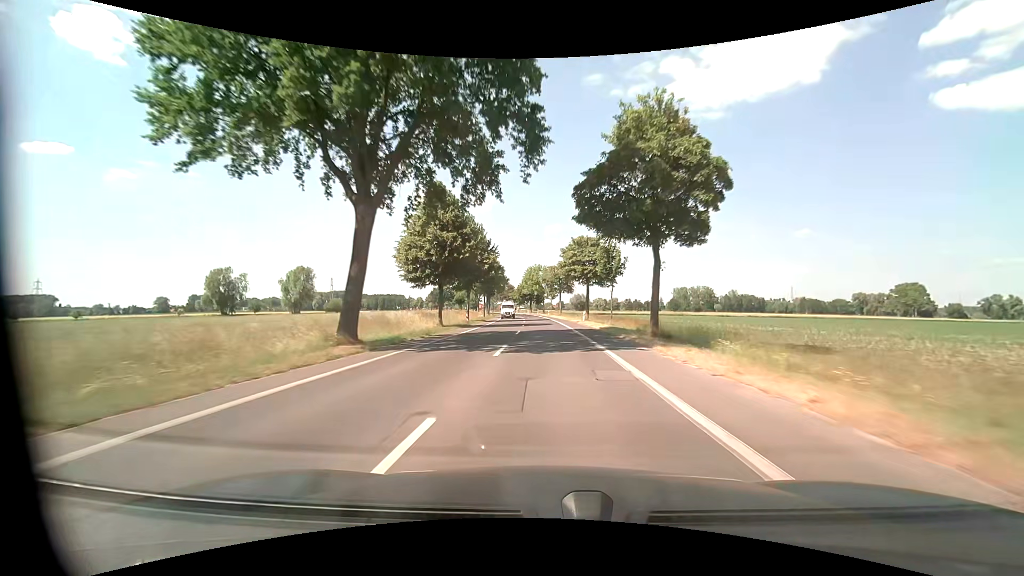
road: tertiary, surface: asphalt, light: Day
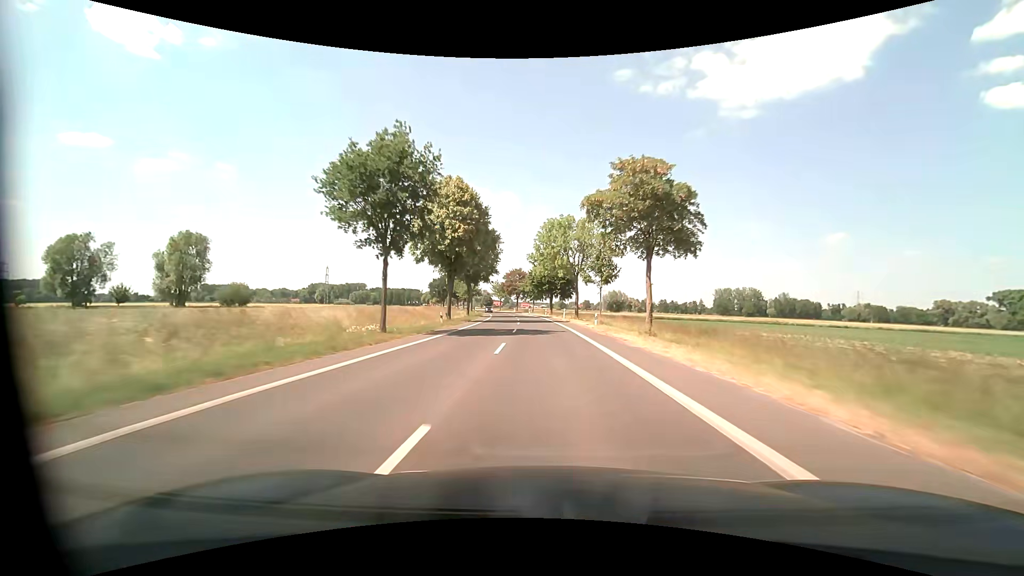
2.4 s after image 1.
(-1.4, +62.8) m; -2°
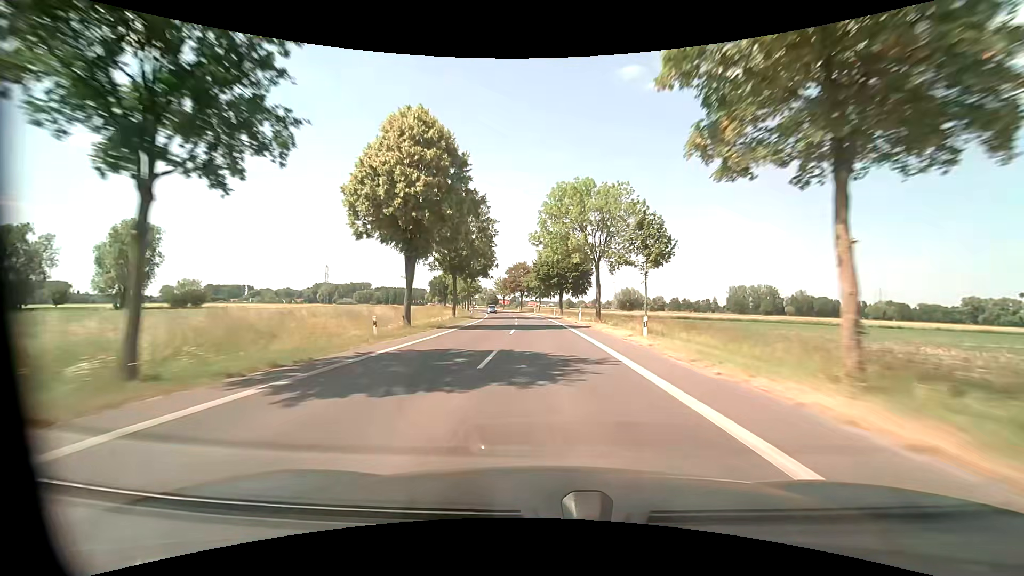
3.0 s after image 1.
(-0.2, +16.0) m; -1°
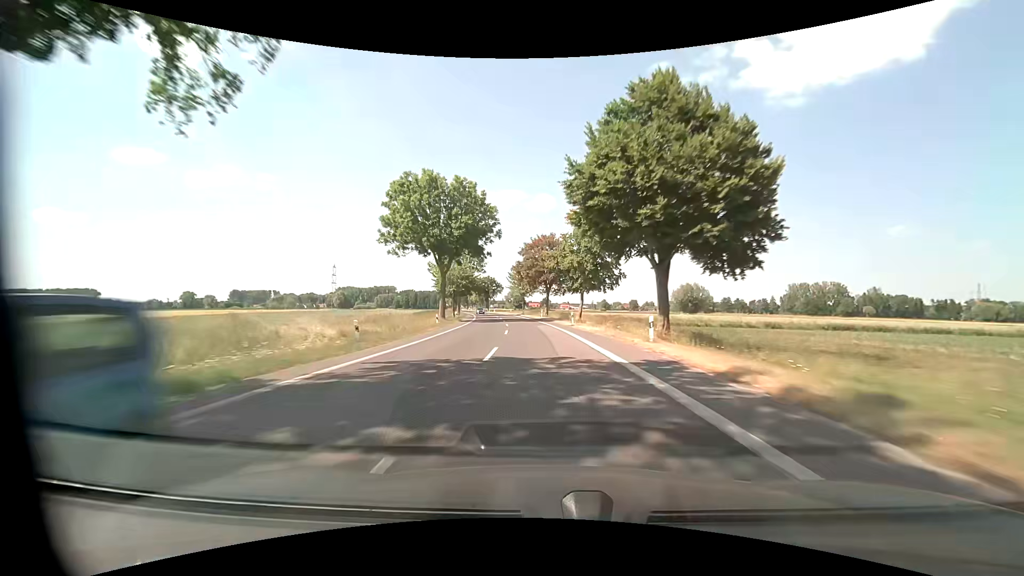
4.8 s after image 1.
(-1.4, +48.5) m; -3°
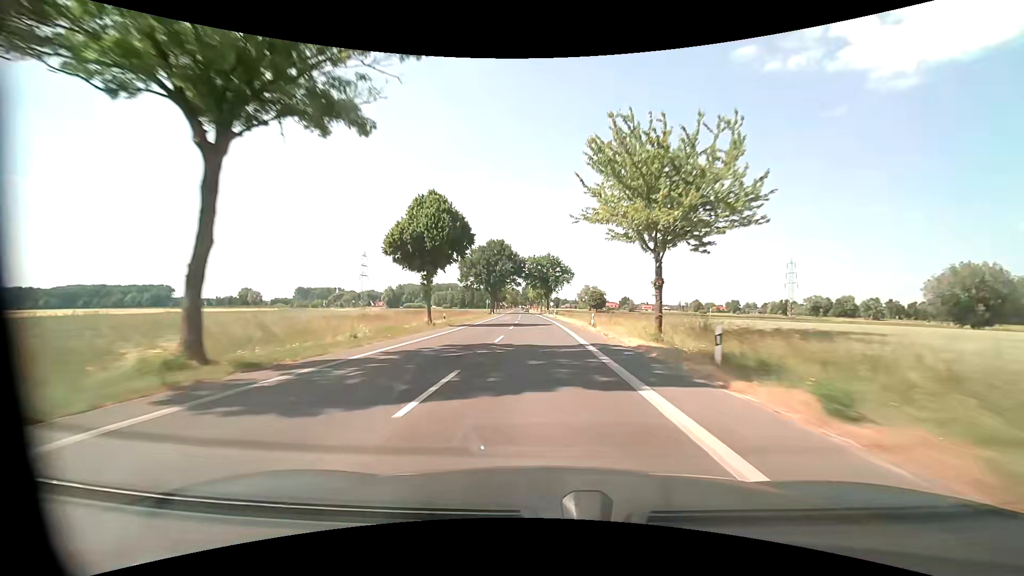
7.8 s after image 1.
(-6.5, +81.5) m; -9°
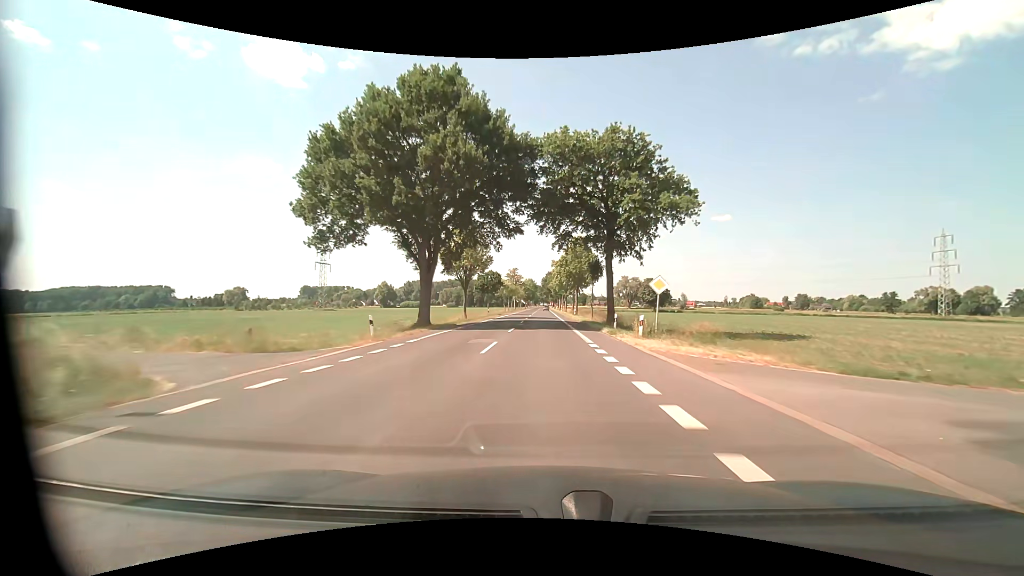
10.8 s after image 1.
(-2.3, +82.6) m; -3°
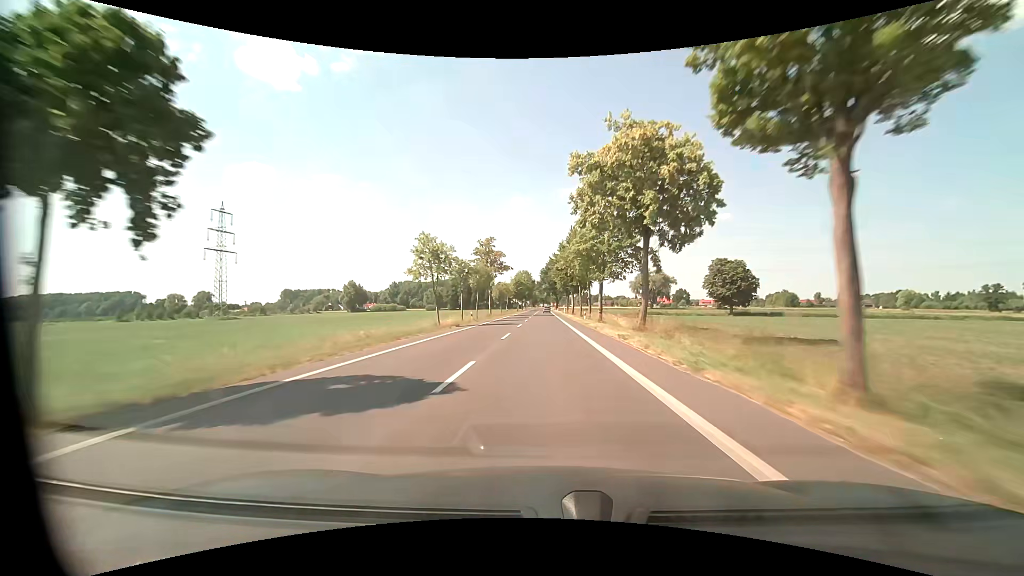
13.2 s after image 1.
(-0.1, +66.4) m; 0°
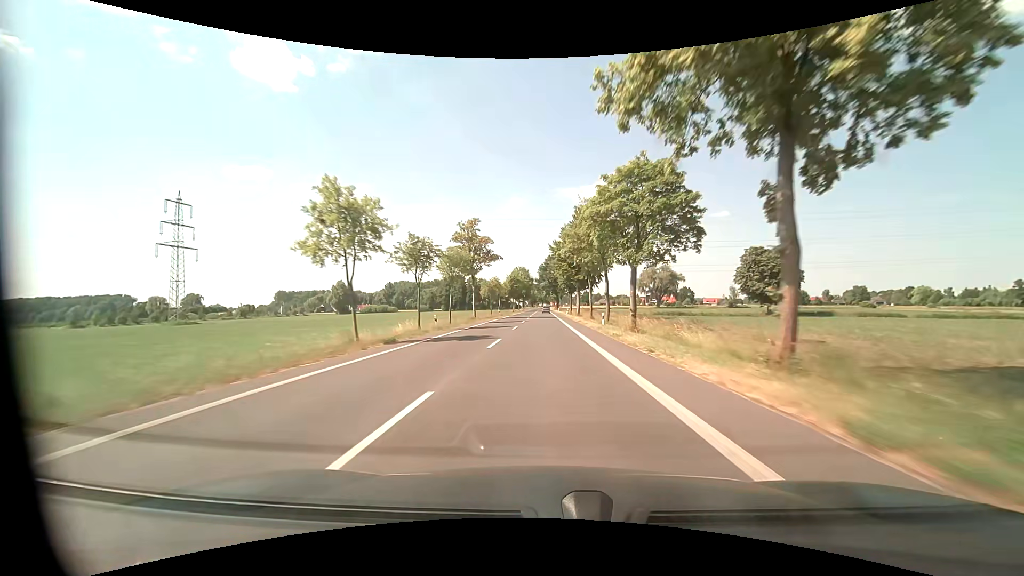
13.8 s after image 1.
(0.0, +16.6) m; 0°
(0, +10) (0, +20) (0, +30) (0, +40) (0, +50) (-1, +60) (-1, +70) (-1, +80) (-1, +90) (-1, +100) m
